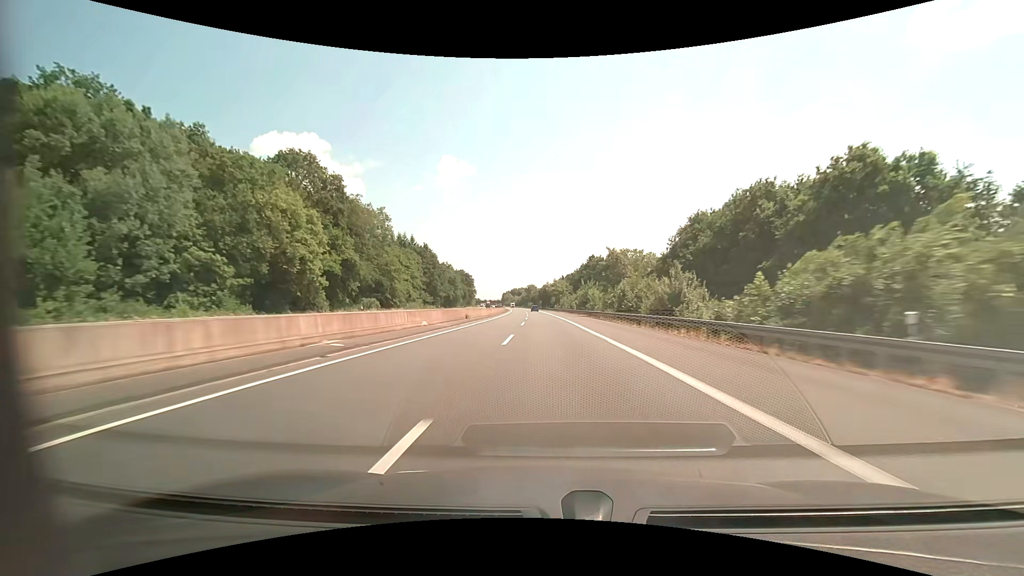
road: motorway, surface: asphalt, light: Day
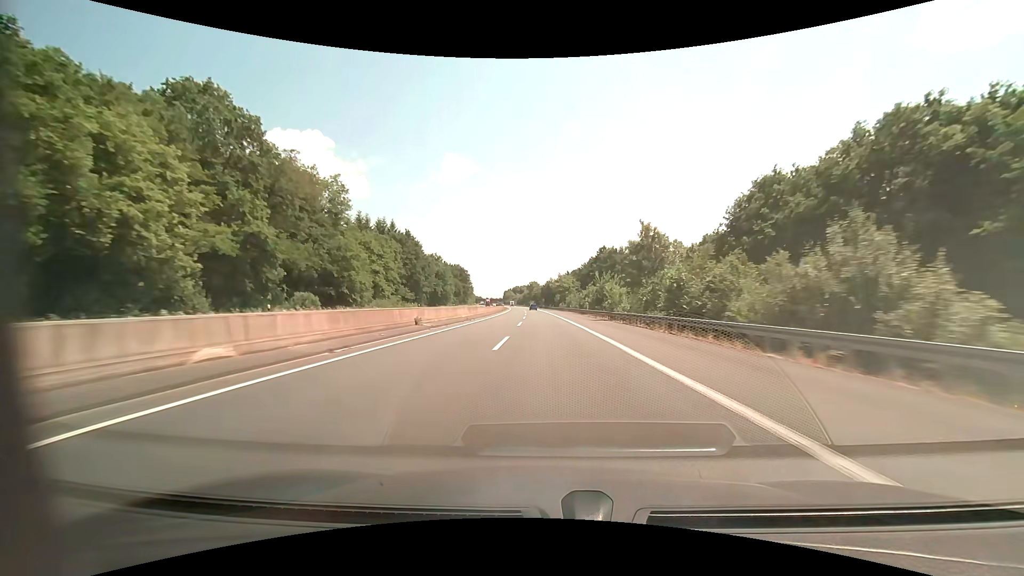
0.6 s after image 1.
(-0.1, +20.6) m; 0°
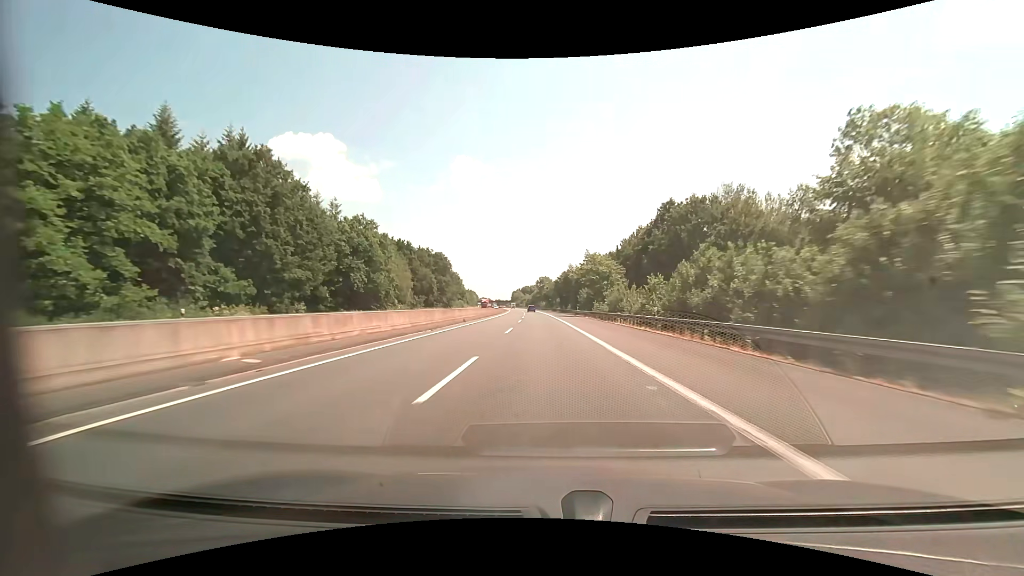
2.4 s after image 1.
(-0.7, +61.9) m; -1°
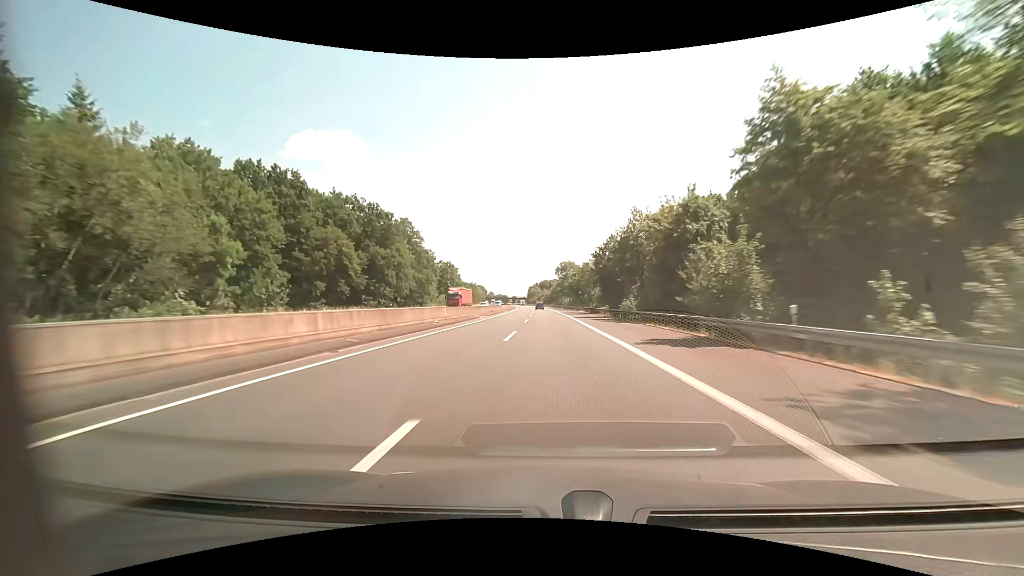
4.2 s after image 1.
(-1.3, +61.5) m; -2°
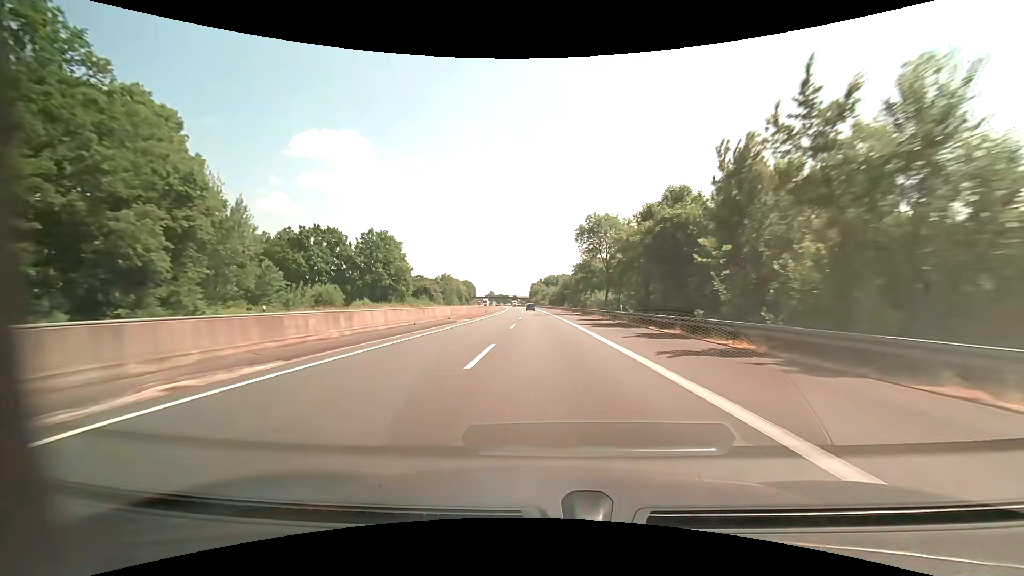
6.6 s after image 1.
(-0.4, +78.9) m; -1°
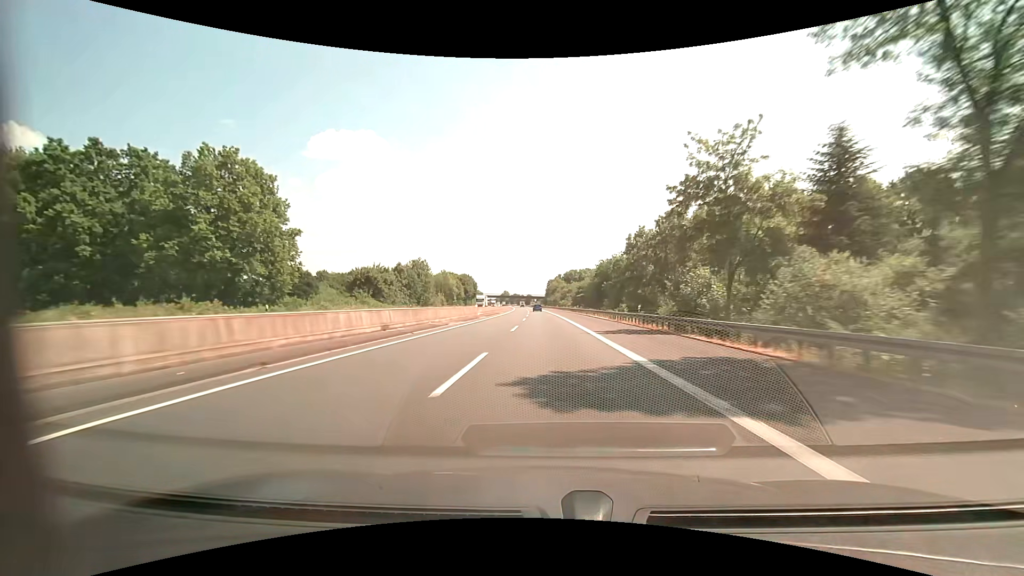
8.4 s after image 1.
(-1.1, +56.8) m; -2°
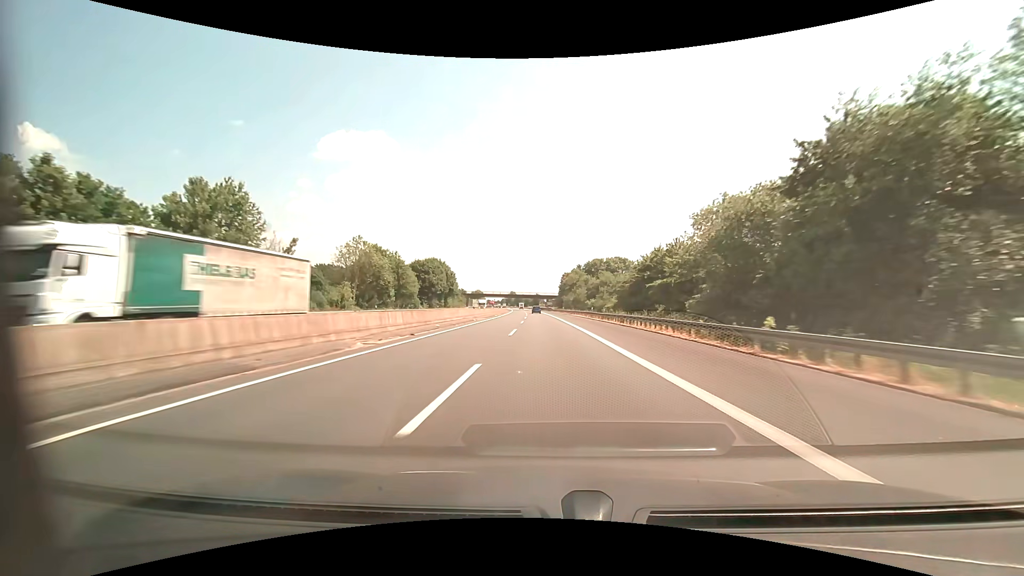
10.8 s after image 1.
(-1.0, +74.3) m; -1°
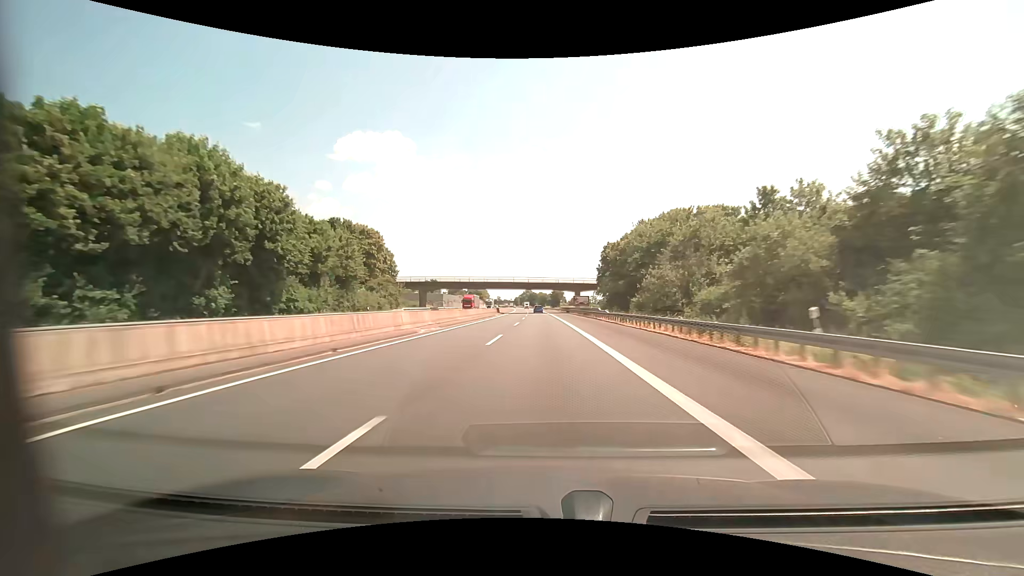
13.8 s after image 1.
(-1.2, +96.5) m; -2°
(0, +10) (0, +20) (0, +30) (0, +40) (-1, +50) (-1, +60) (-1, +70) (-1, +80) (-2, +90) (-2, +100) m
